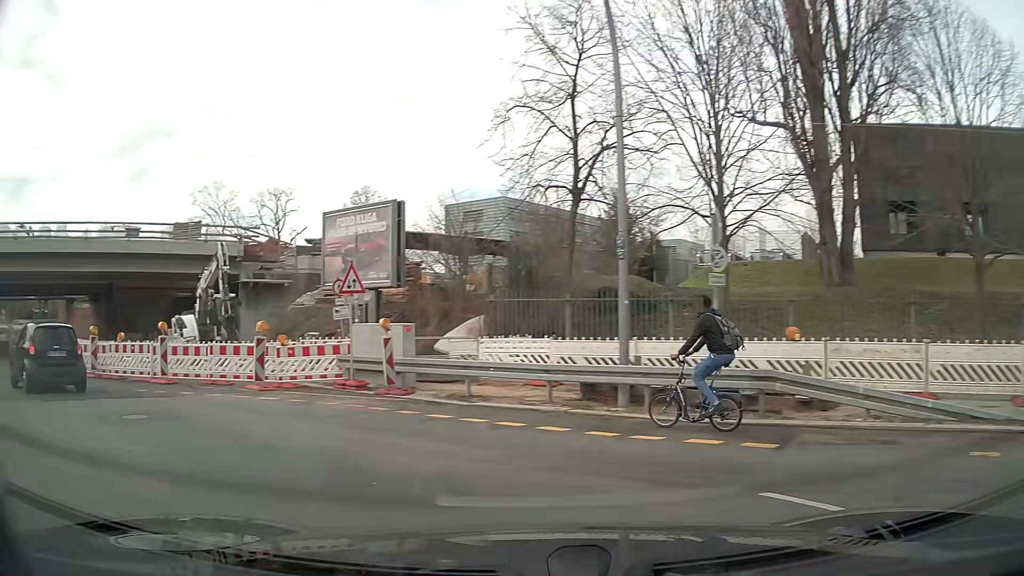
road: secondary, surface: asphalt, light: Day
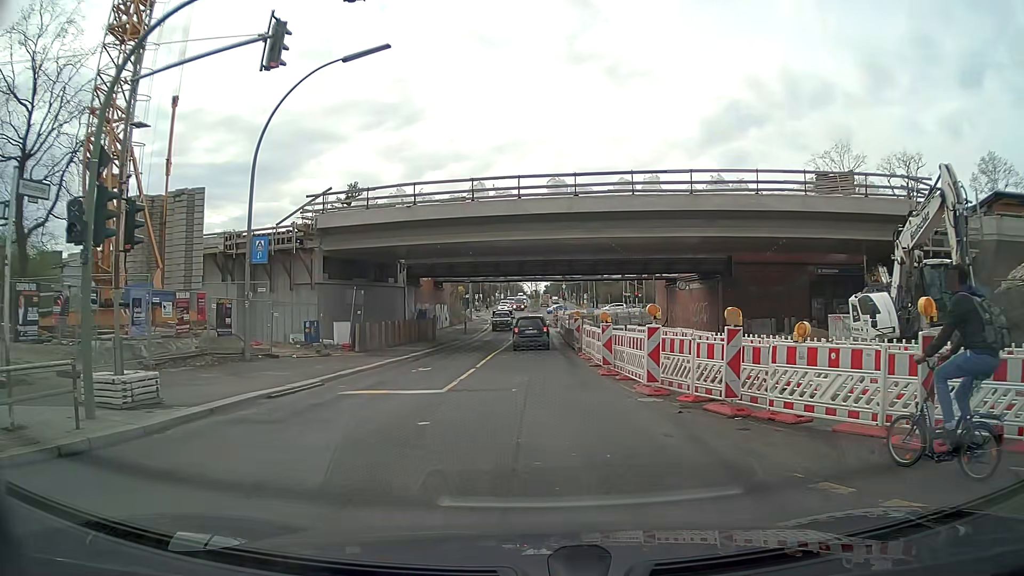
(-5.5, +9.4) m; -52°
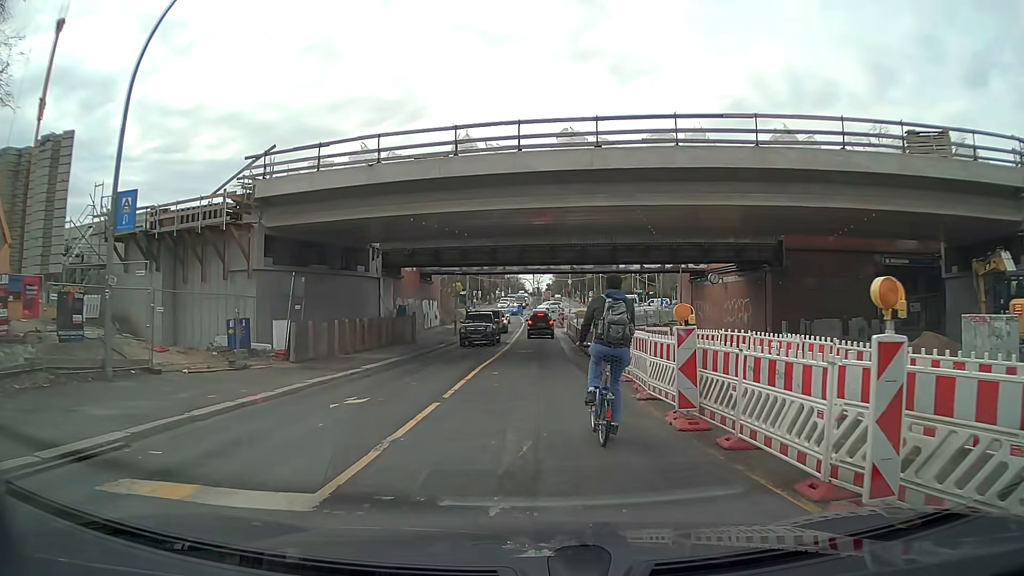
(+0.1, +8.6) m; +1°
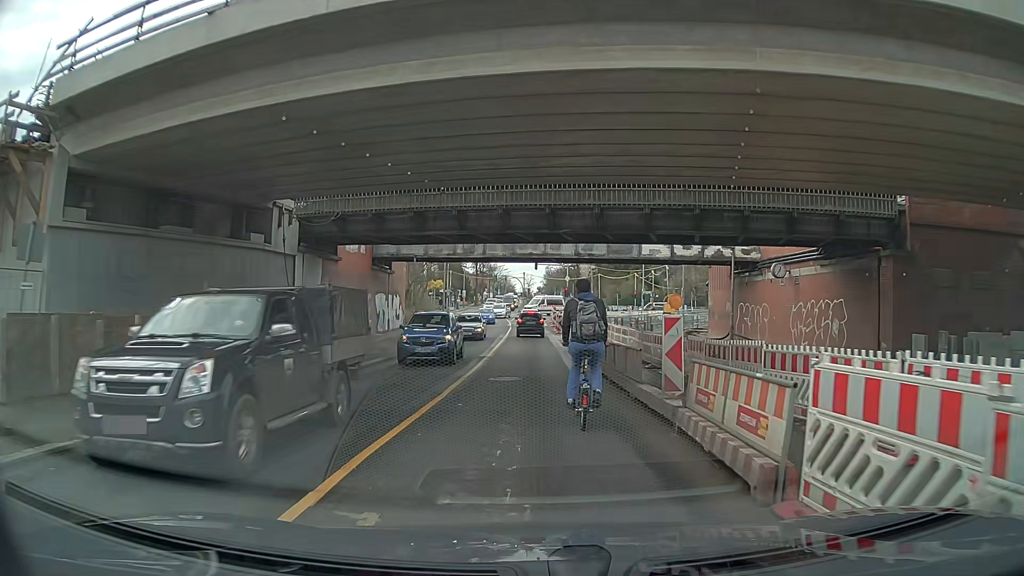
(0.0, +12.8) m; +1°
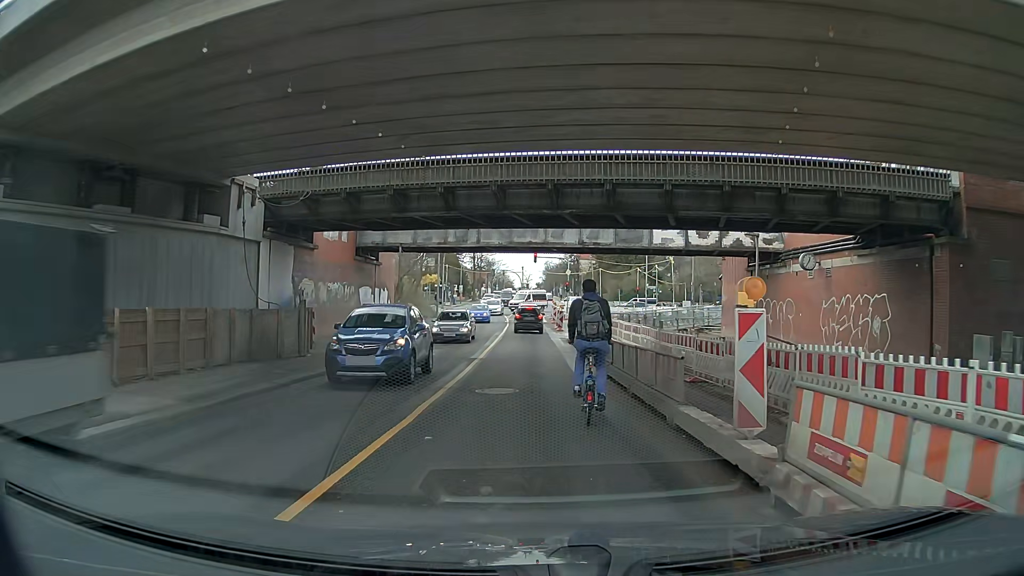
(0.0, +3.4) m; +1°
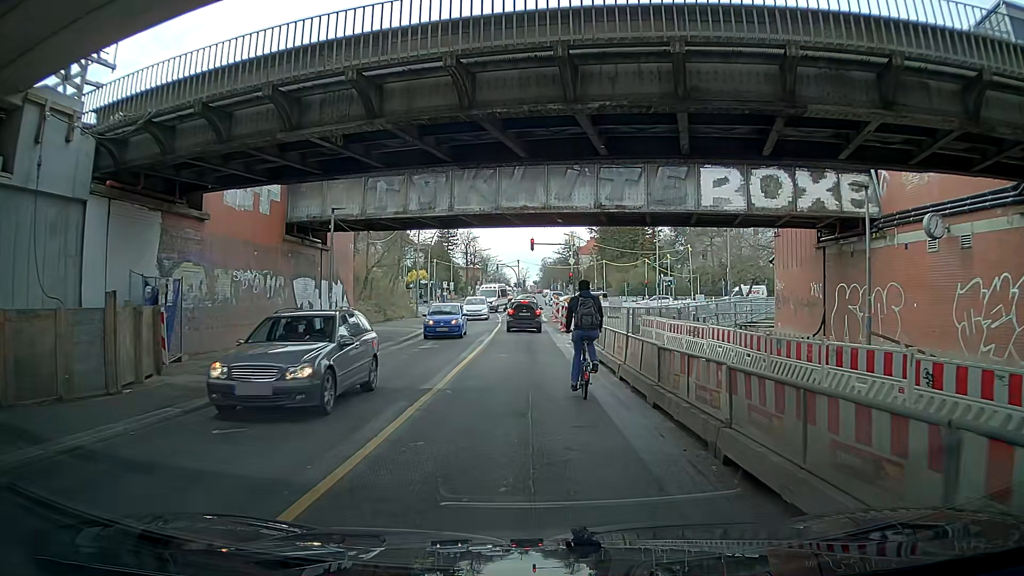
(-0.1, +9.5) m; +2°
